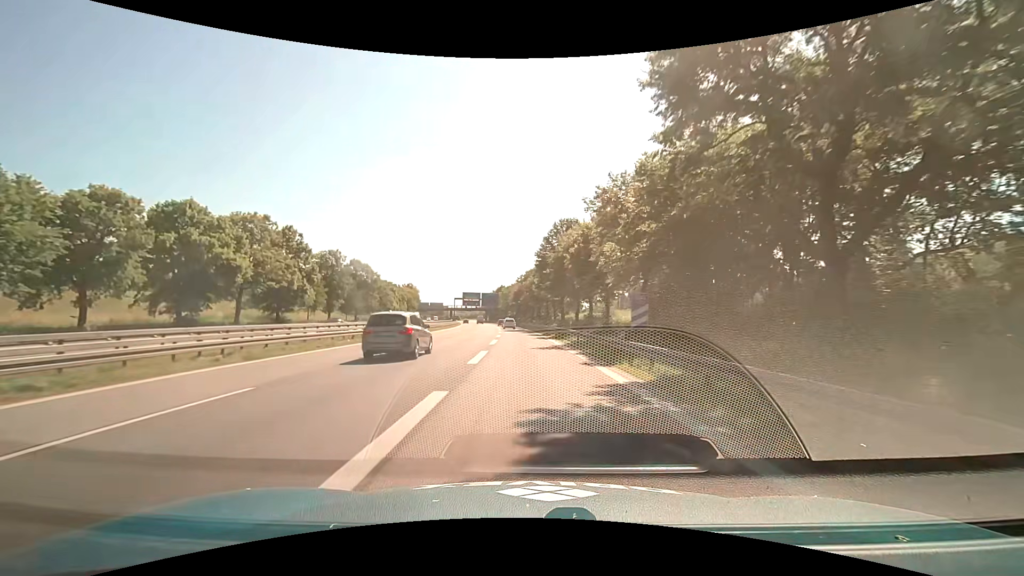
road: motorway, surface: asphalt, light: Day
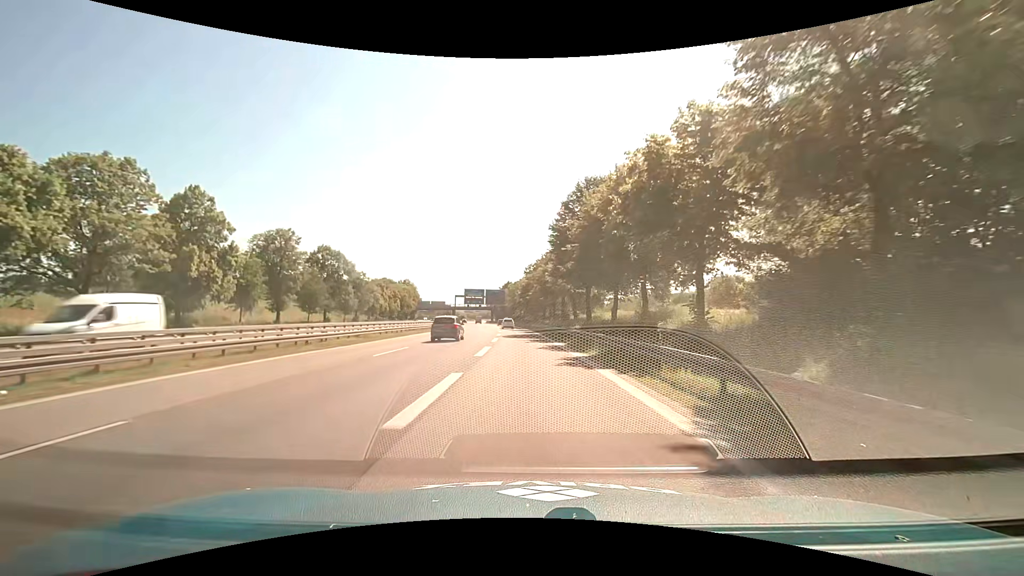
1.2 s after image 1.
(-0.1, +21.1) m; -1°
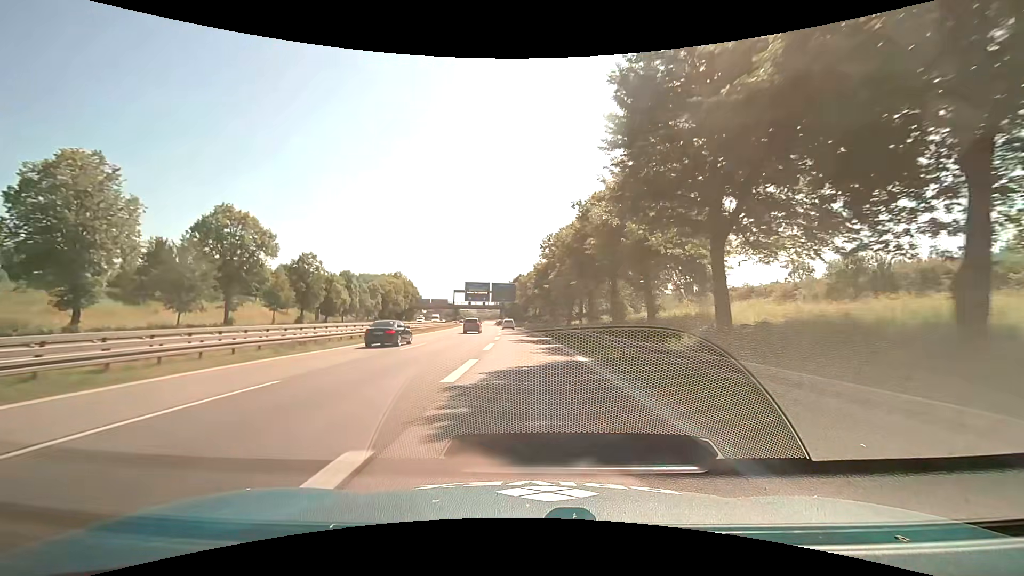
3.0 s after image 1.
(-0.5, +32.2) m; -2°
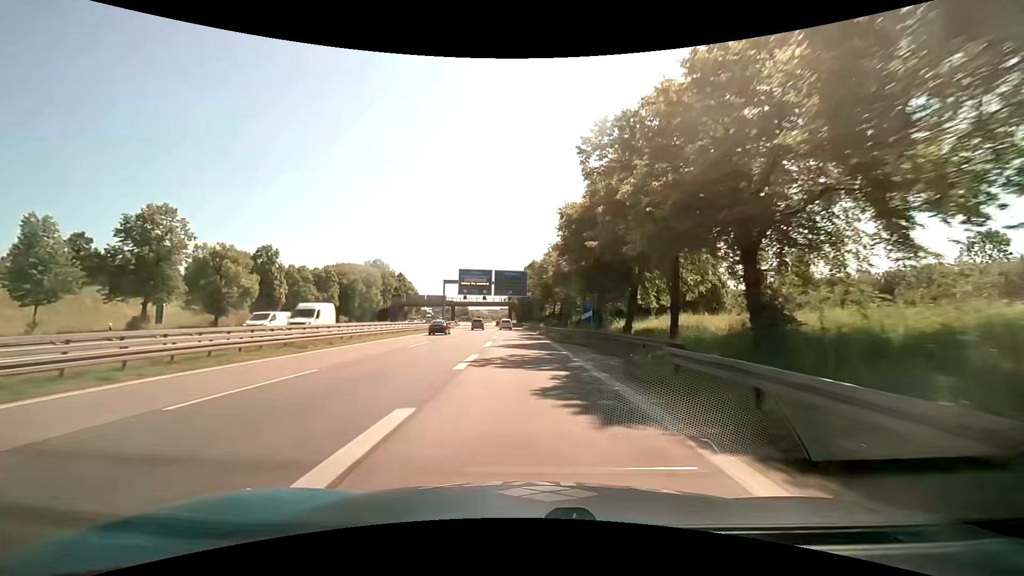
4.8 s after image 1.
(-0.5, +33.8) m; -2°
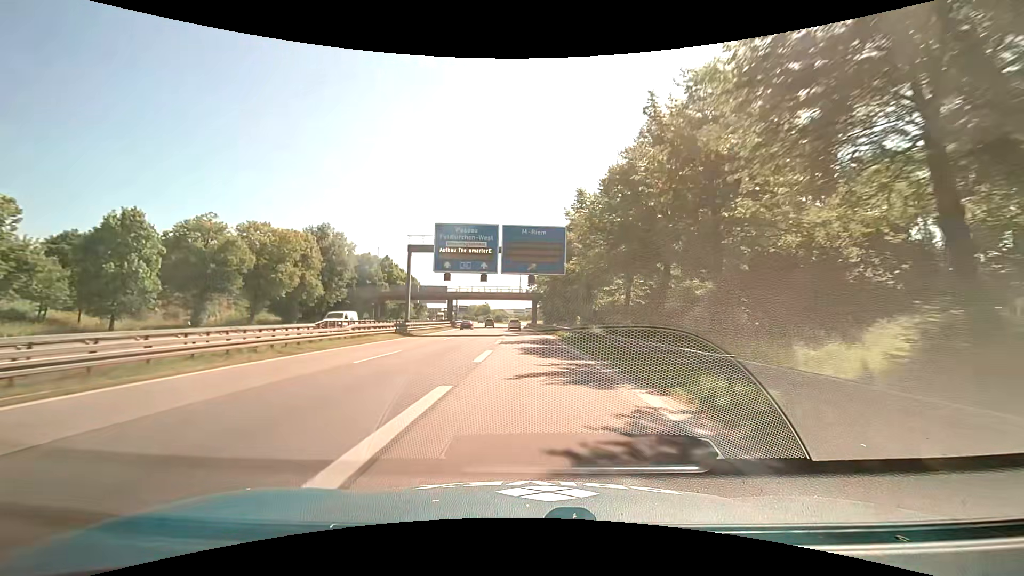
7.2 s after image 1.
(-1.2, +46.4) m; -3°
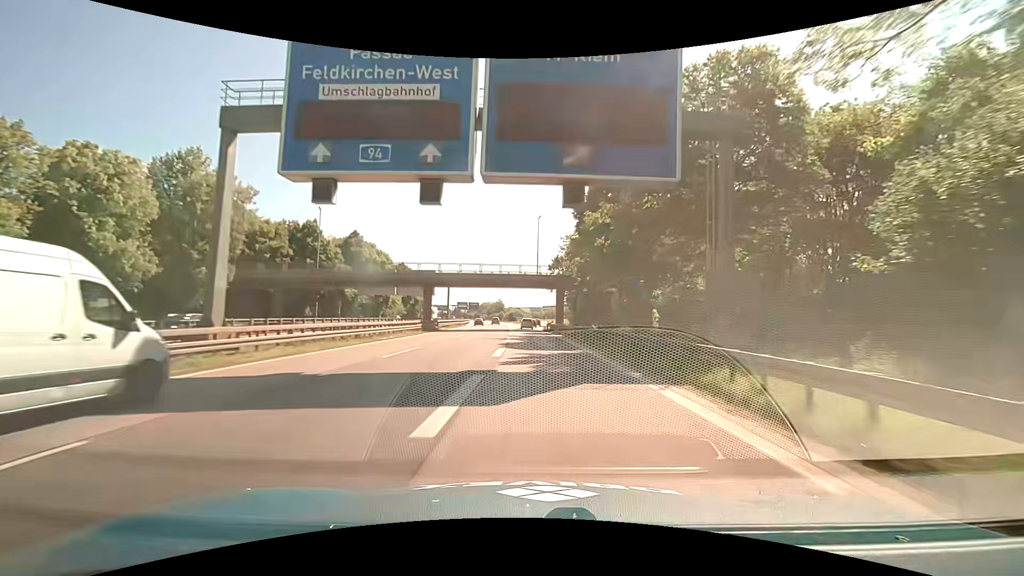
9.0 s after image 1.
(-0.6, +34.7) m; -2°
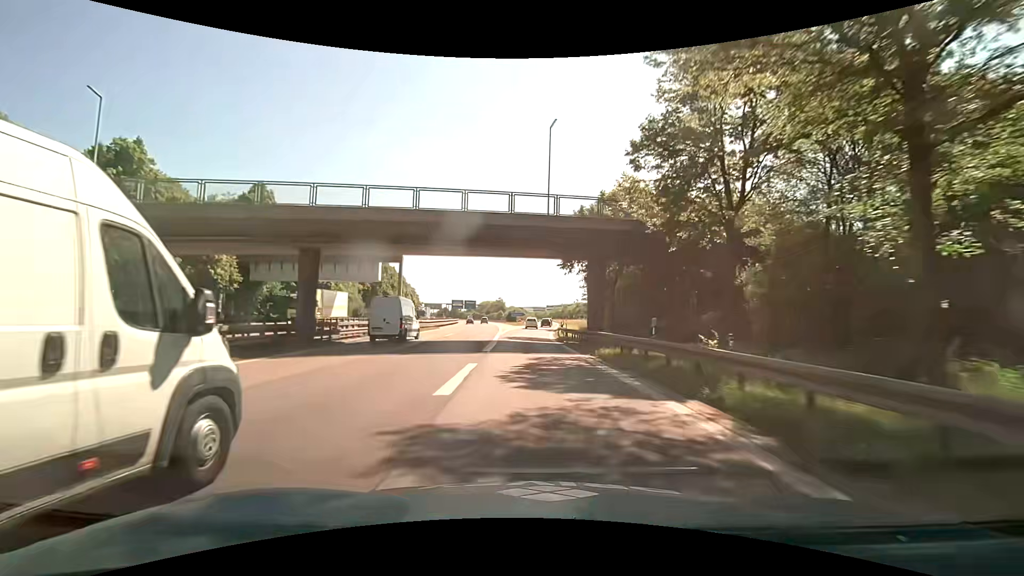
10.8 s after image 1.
(-0.1, +33.4) m; -1°
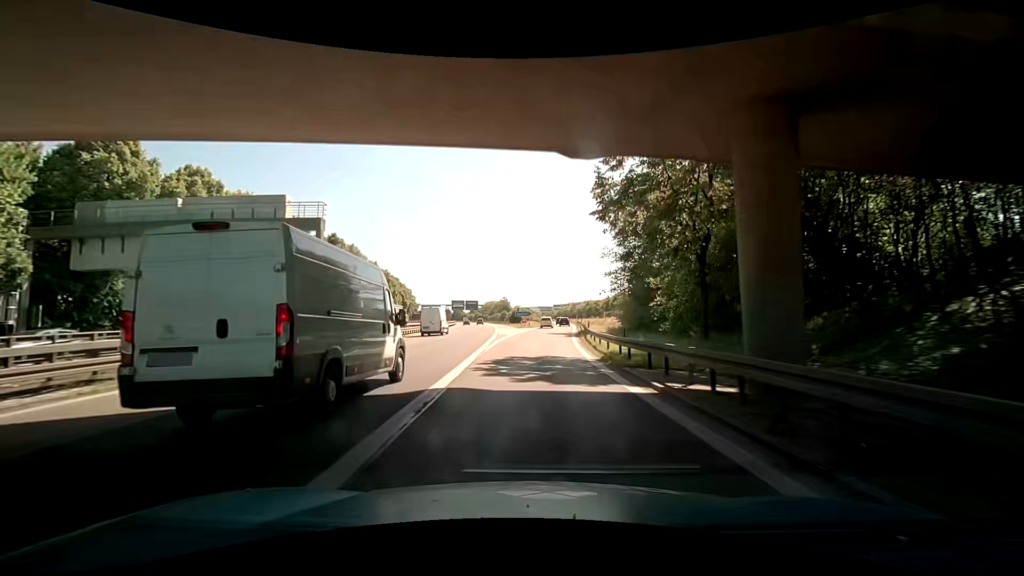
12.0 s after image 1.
(-0.1, +21.7) m; 0°
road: motorway_link
(0, +10) (0, +20) (0, +30) (+1, +40) (+2, +50) (+3, +60) (+4, +70) (+4, +80) (+5, +90) (+6, +100) m
